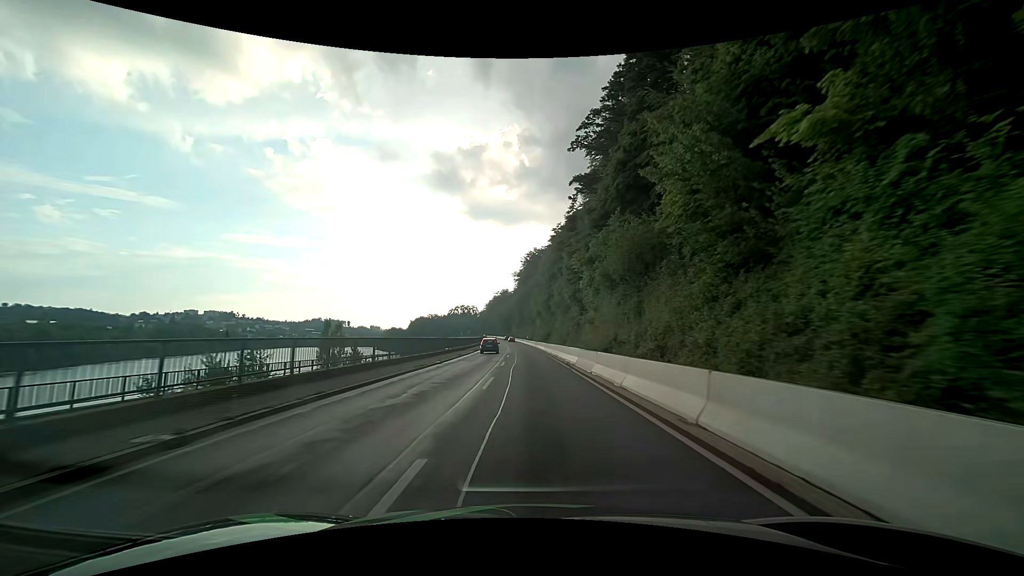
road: primary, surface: asphalt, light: Day
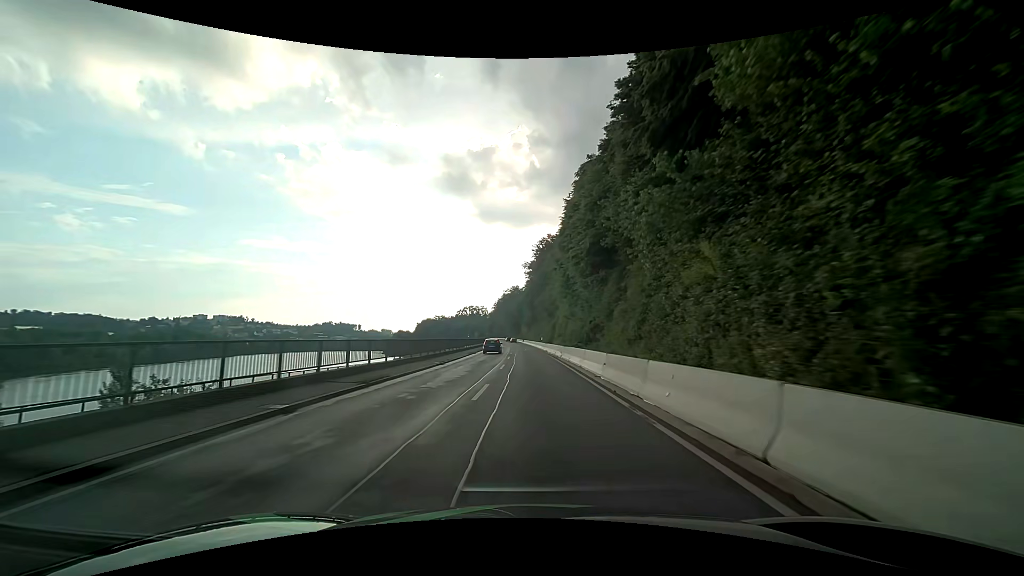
(-0.4, +38.5) m; -1°
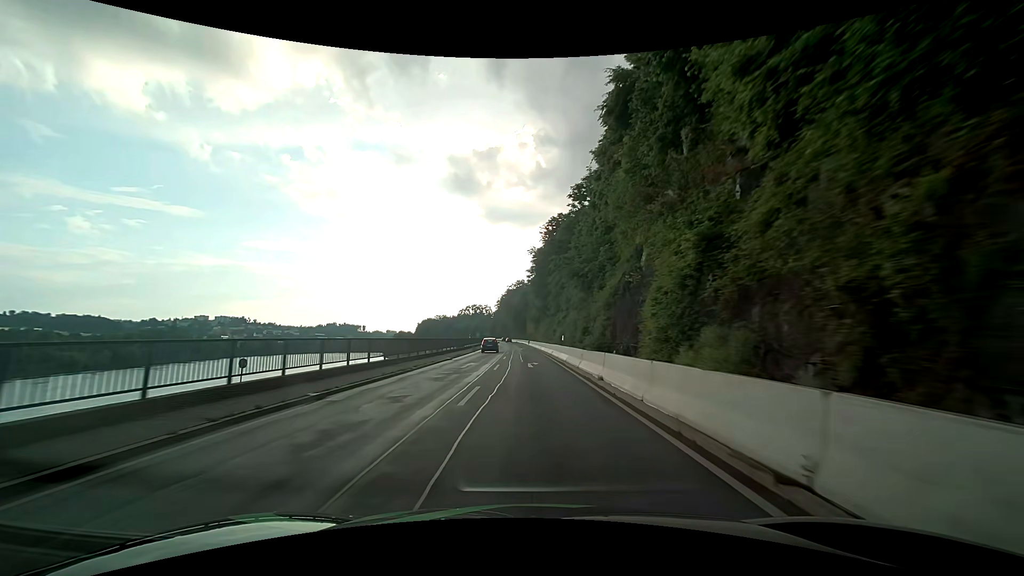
(-0.3, +37.2) m; -1°
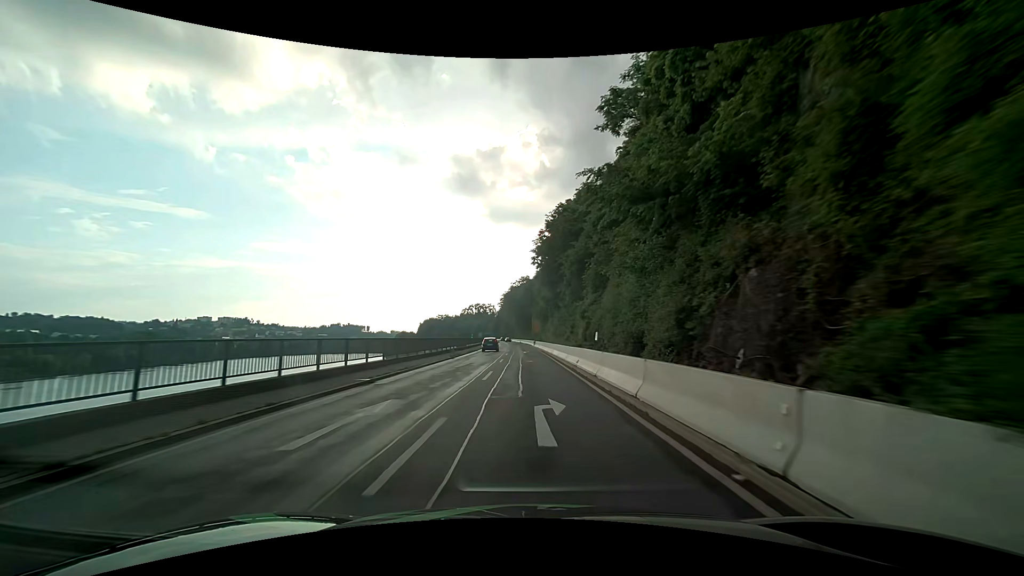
(-0.1, +17.8) m; -1°
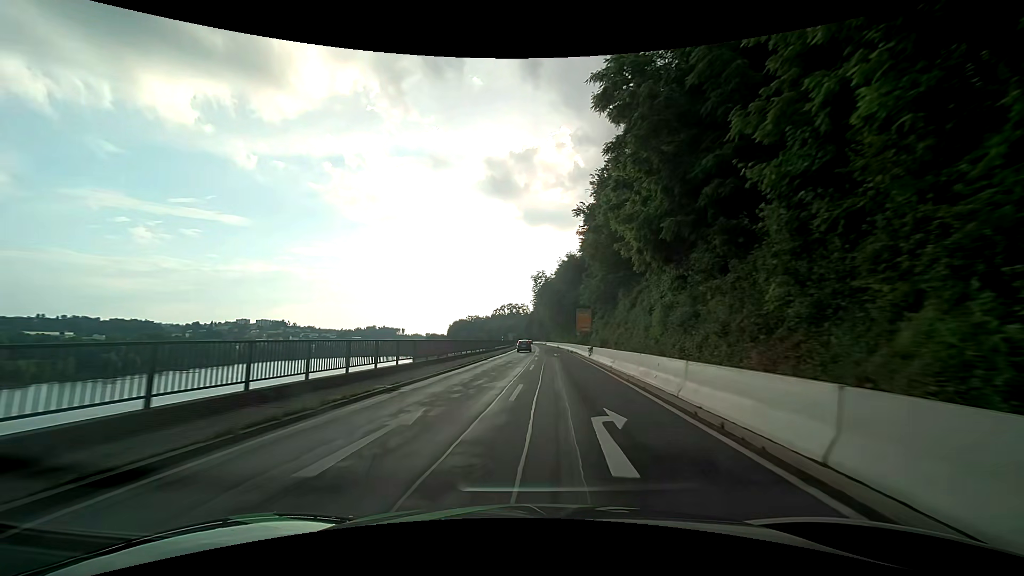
(-0.8, +41.3) m; -4°
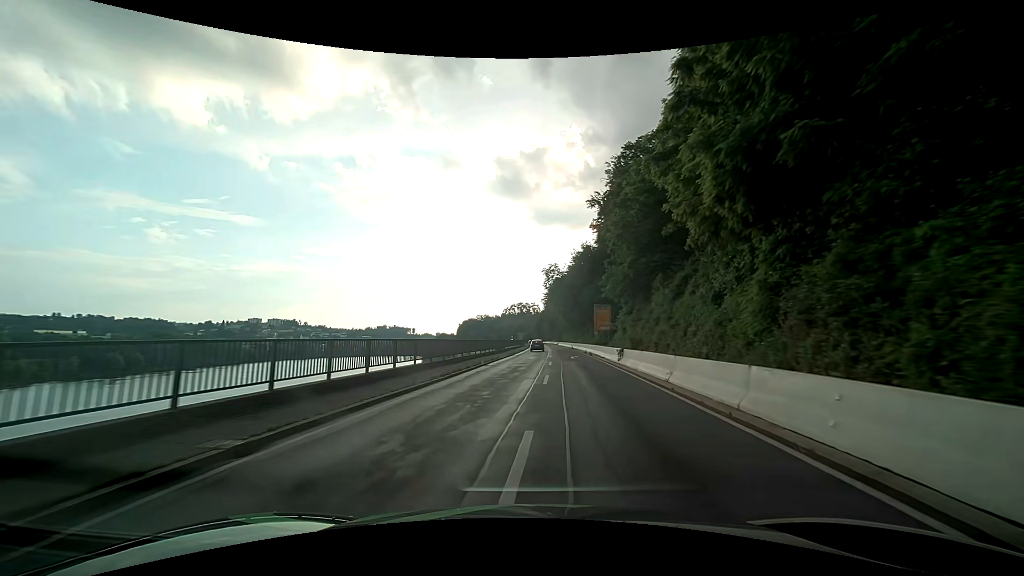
(-0.1, +7.9) m; -1°
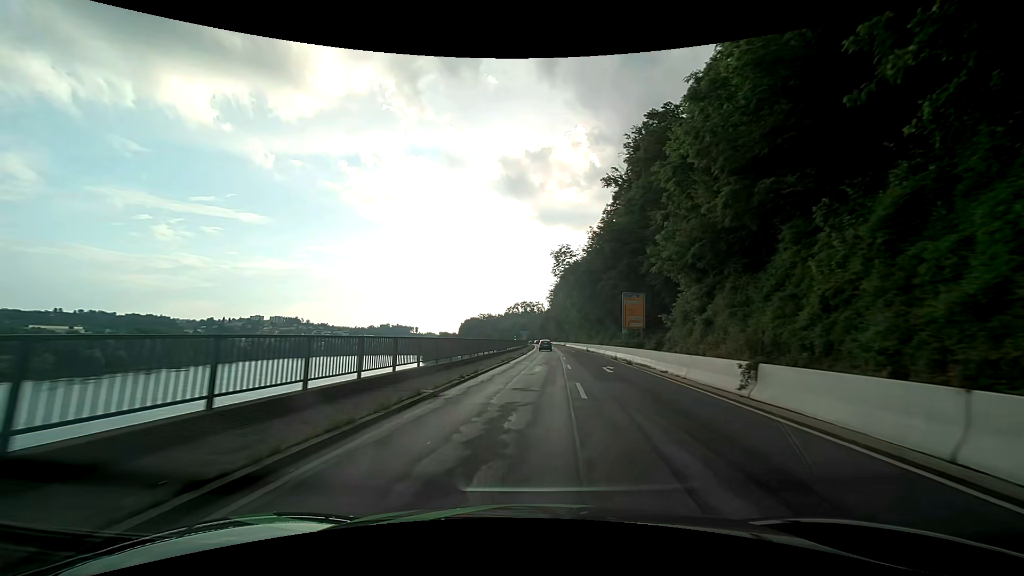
(-0.1, +15.8) m; -1°
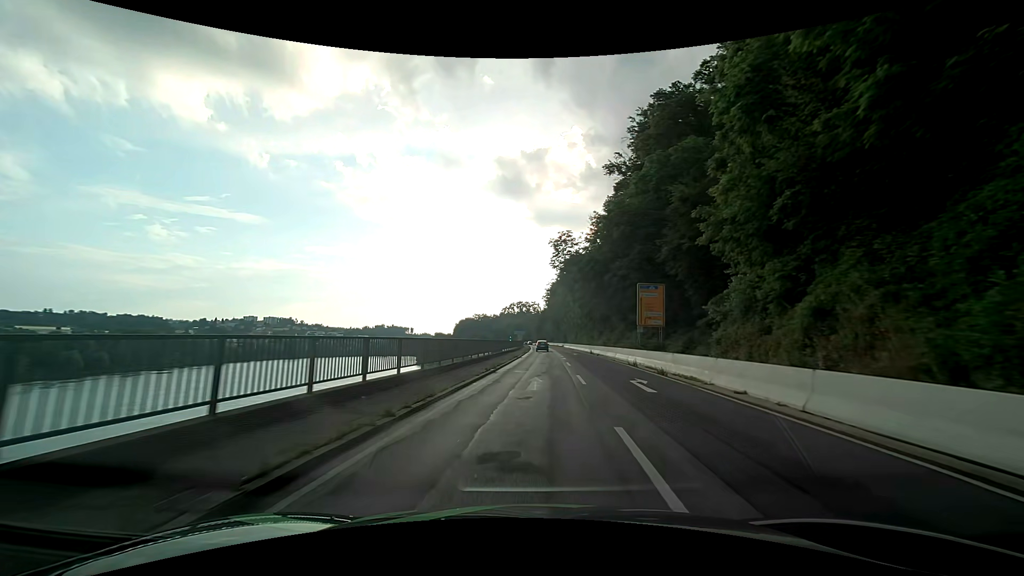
(0.0, +8.0) m; +1°
(0, +10) (0, +20) (+1, +30) (+1, +40) (+1, +50) (+1, +60) (+1, +70) (+1, +80) (+2, +90) (+2, +100) m
